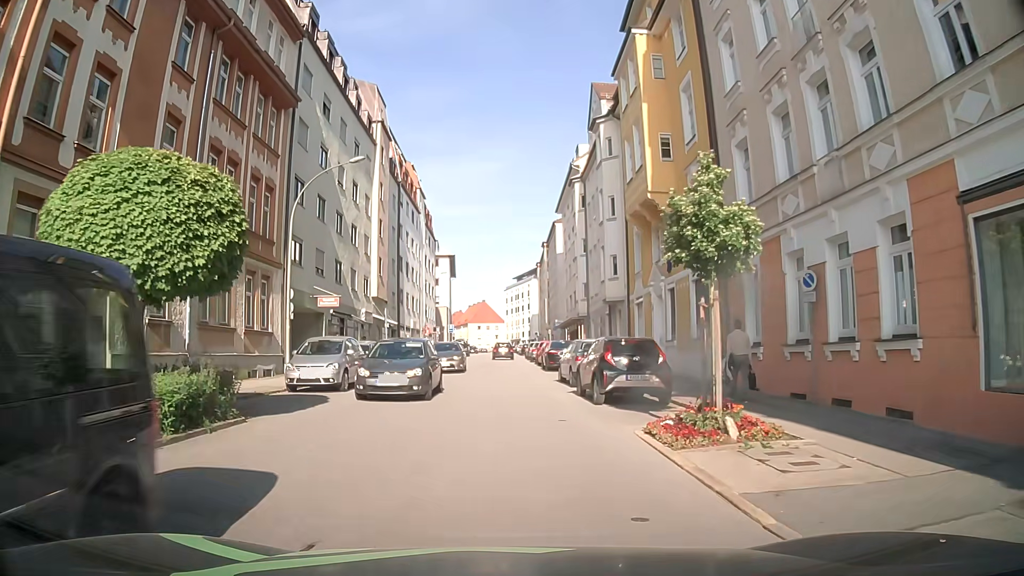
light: Day
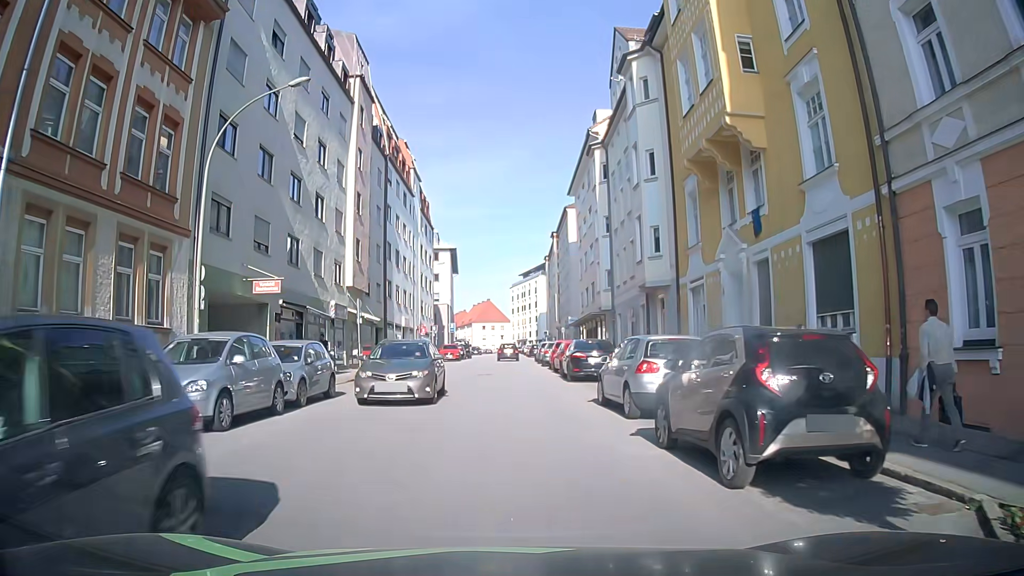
(-0.1, +8.9) m; -2°
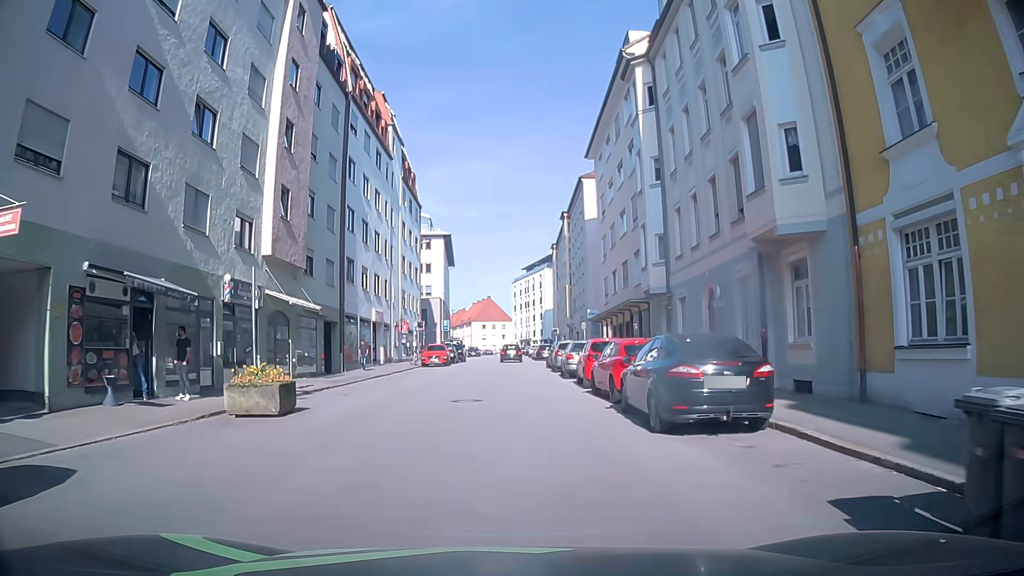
(+0.1, +13.4) m; 0°
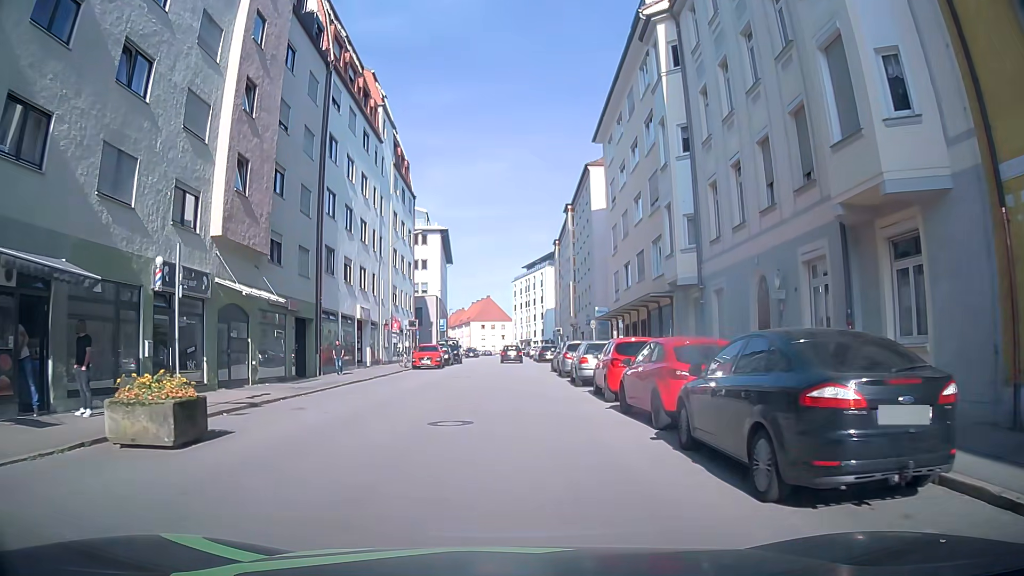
(0.0, +4.5) m; +2°
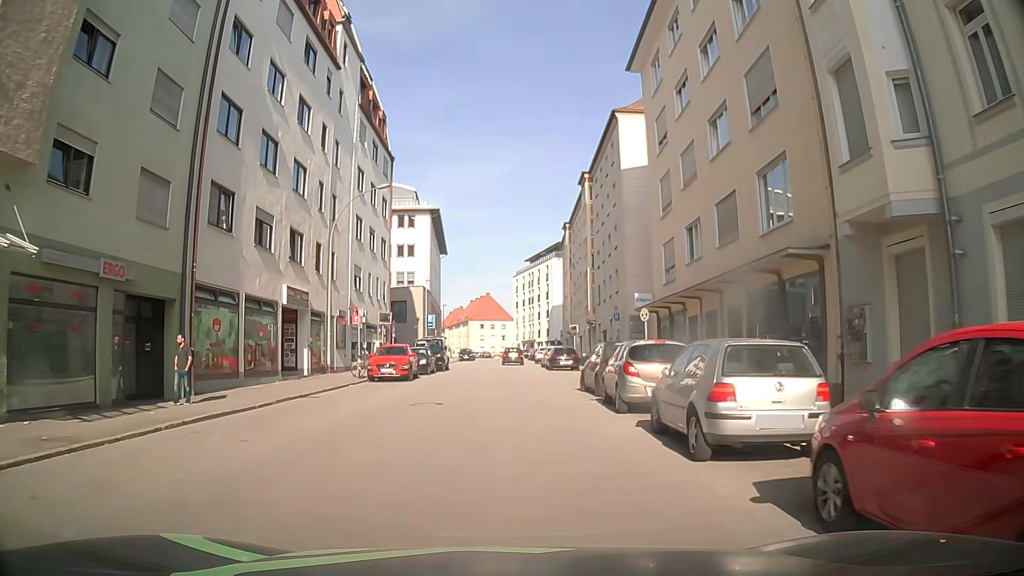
(-0.3, +13.4) m; -1°
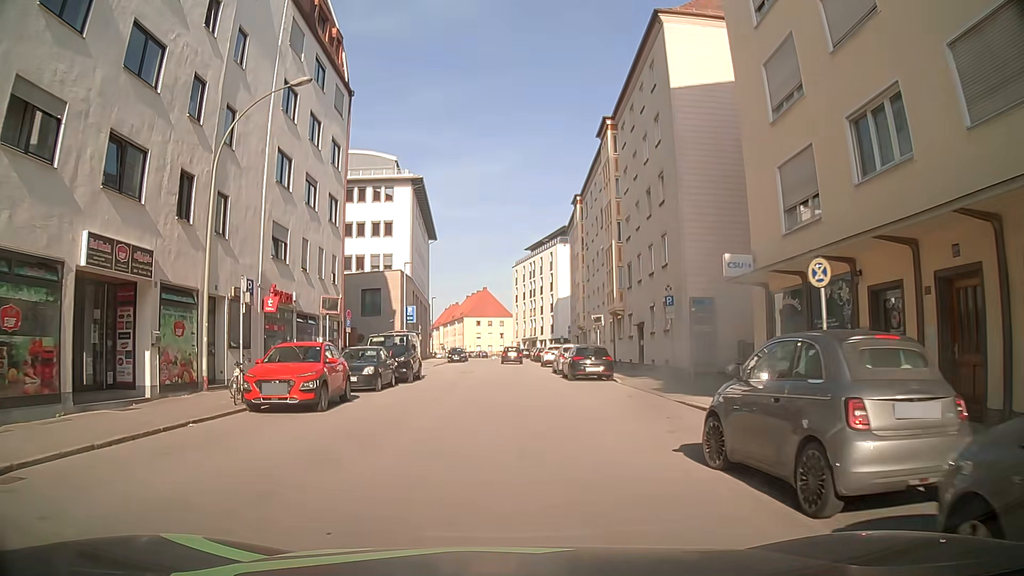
(0.0, +13.4) m; +1°
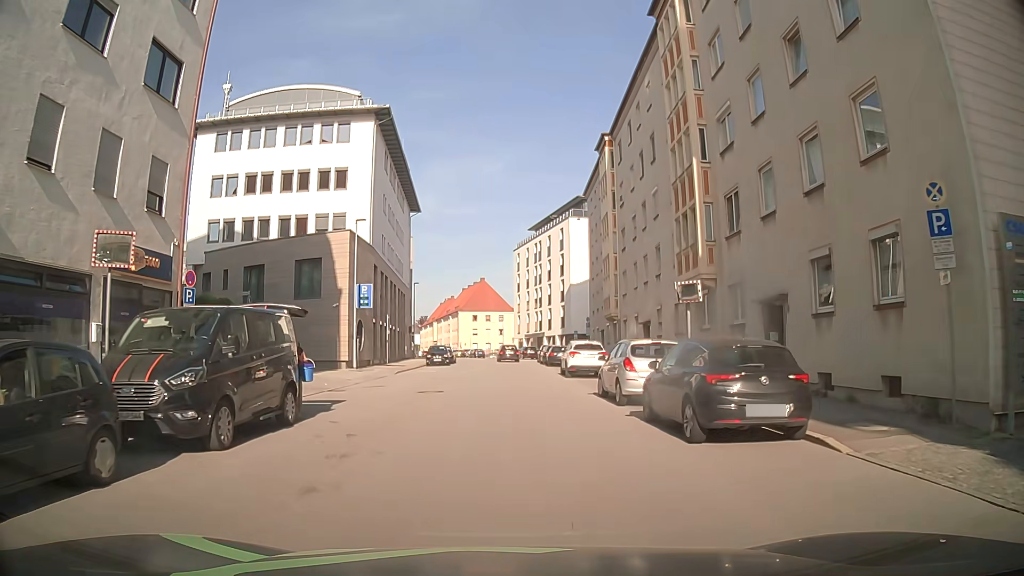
(-0.3, +18.0) m; 0°
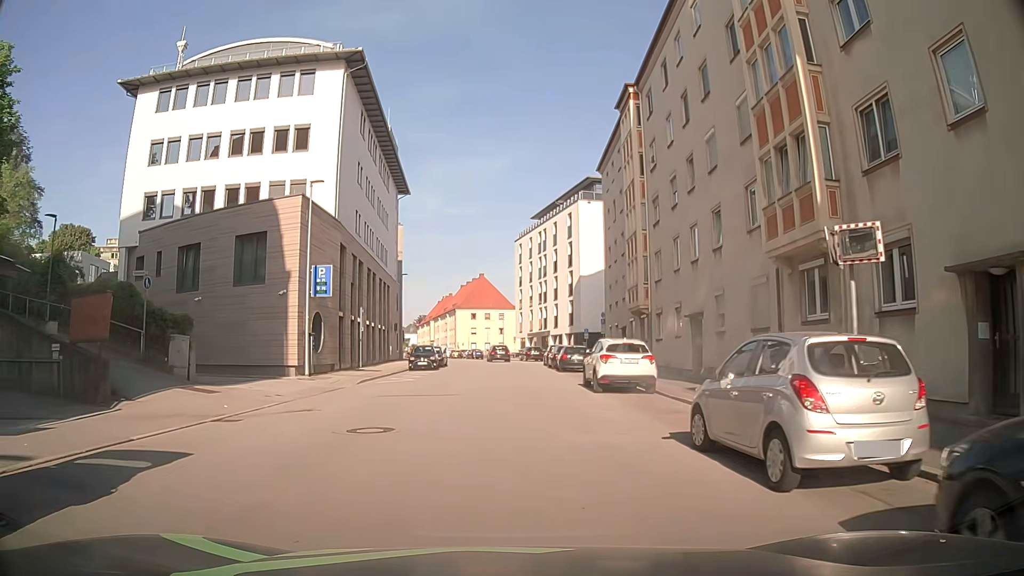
(-0.1, +9.0) m; +1°
(0, +10) (0, +20) (-1, +30) (-1, +40) (-2, +50) (-3, +60) (-5, +70) (-7, +79) (-9, +89) (-12, +99) m
